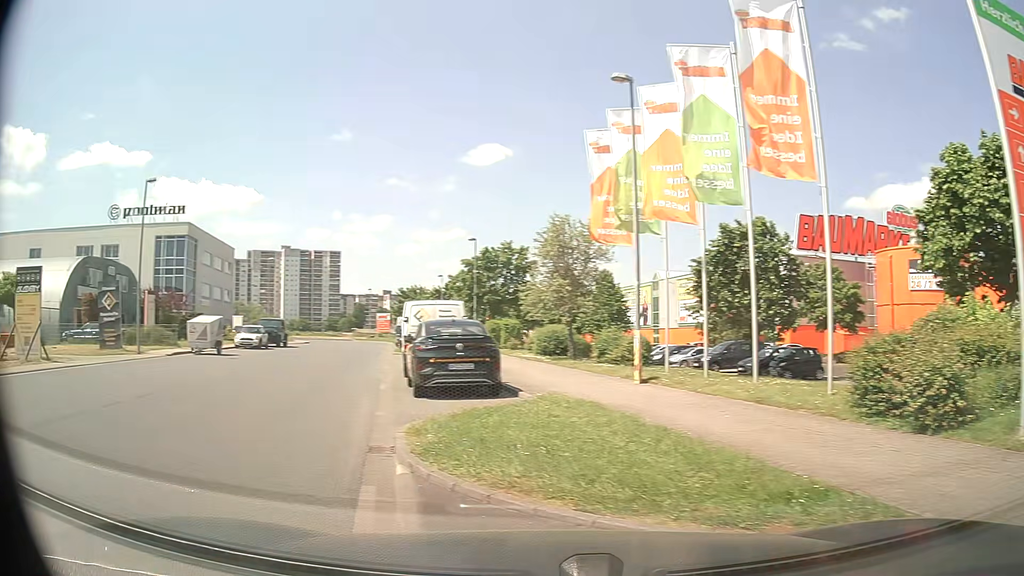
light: Day
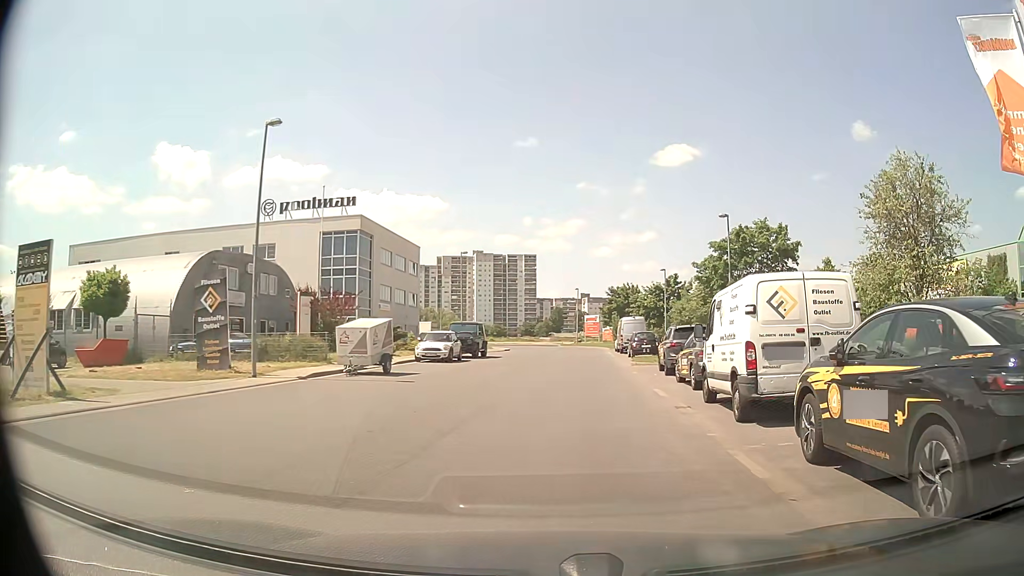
(-3.6, +10.0) m; -16°
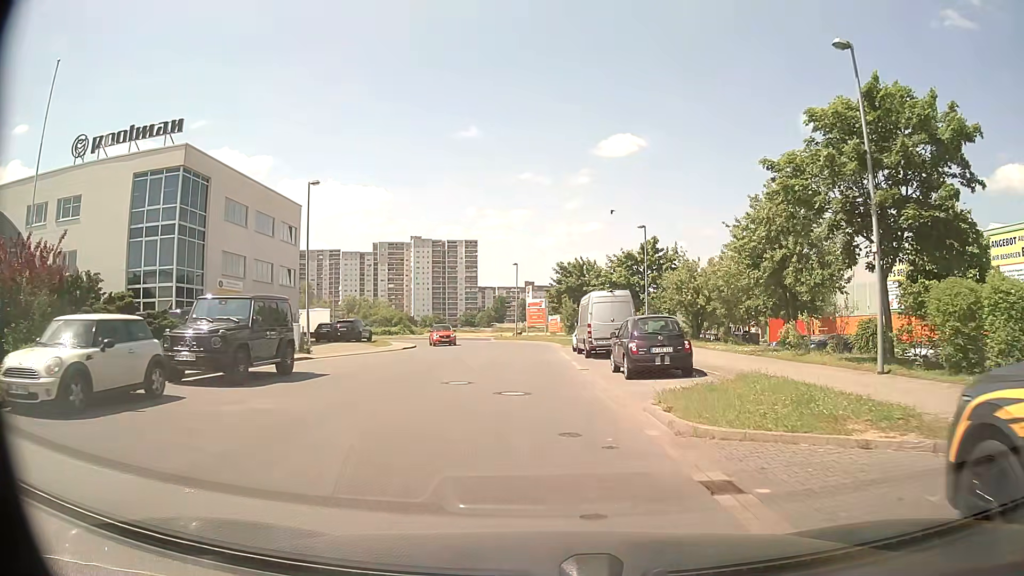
(+1.8, +22.6) m; +5°
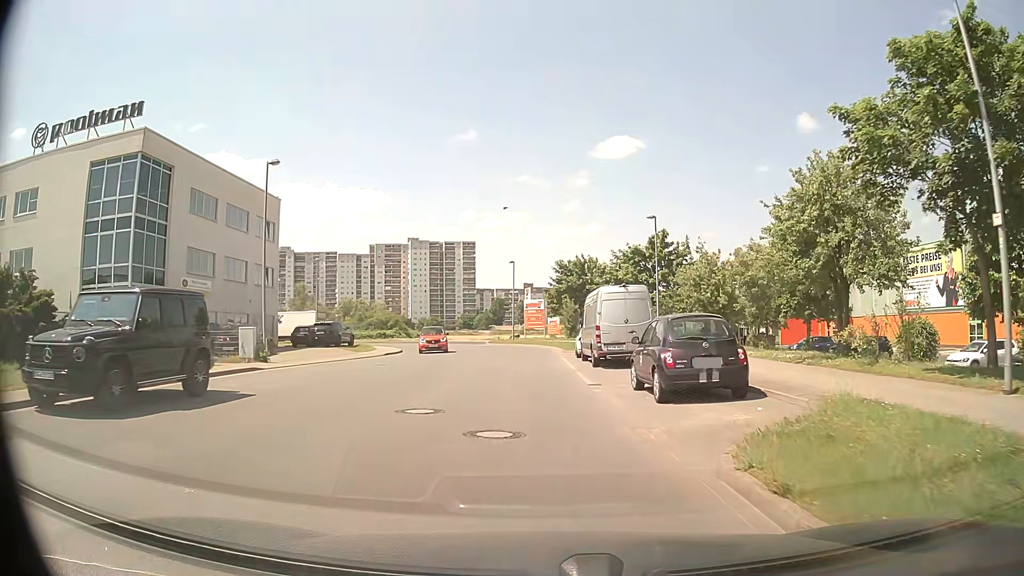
(0.0, +4.6) m; 0°
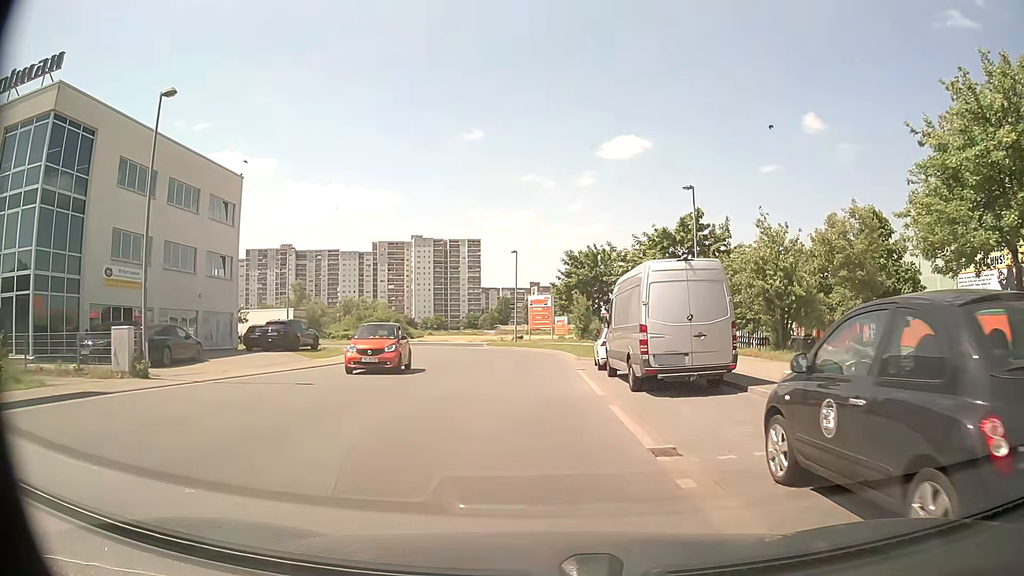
(0.0, +8.5) m; 0°
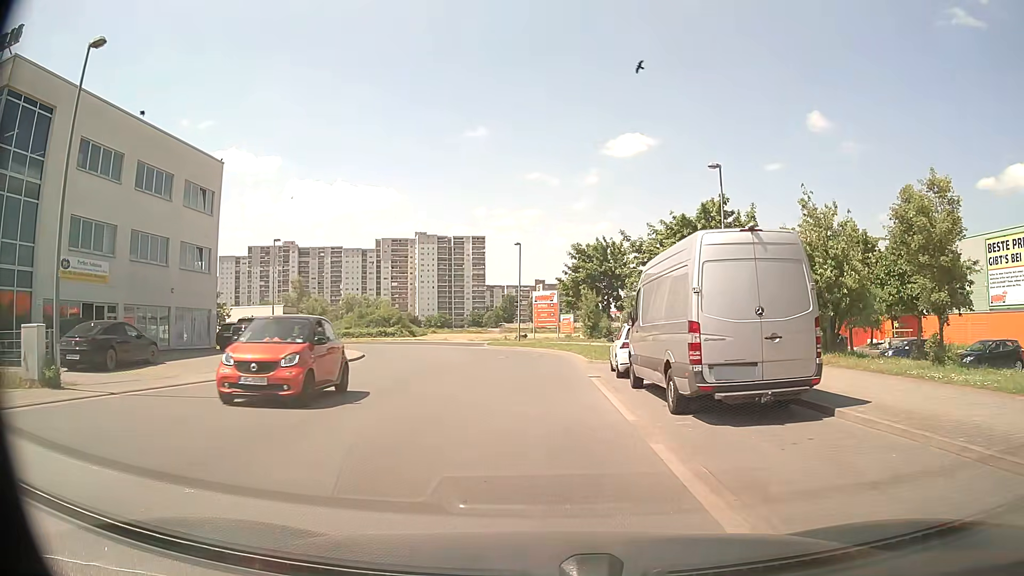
(0.0, +3.9) m; -1°
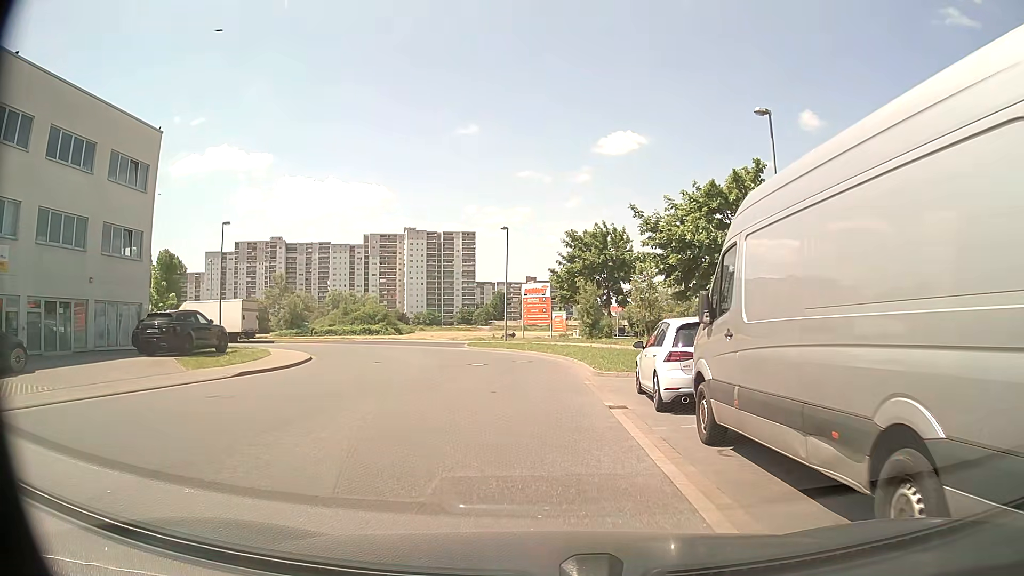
(0.0, +7.1) m; +1°
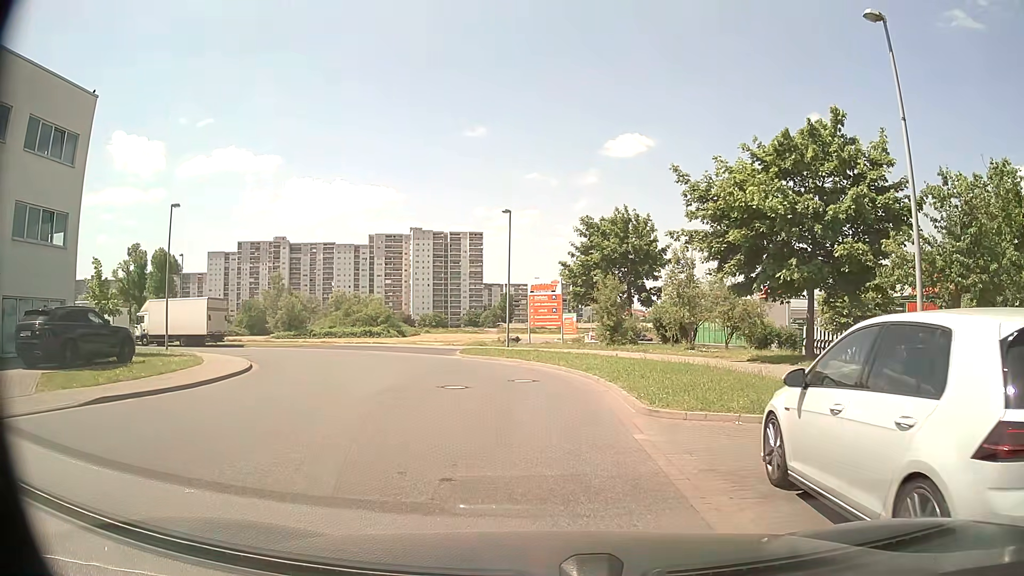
(-0.1, +7.3) m; -1°
